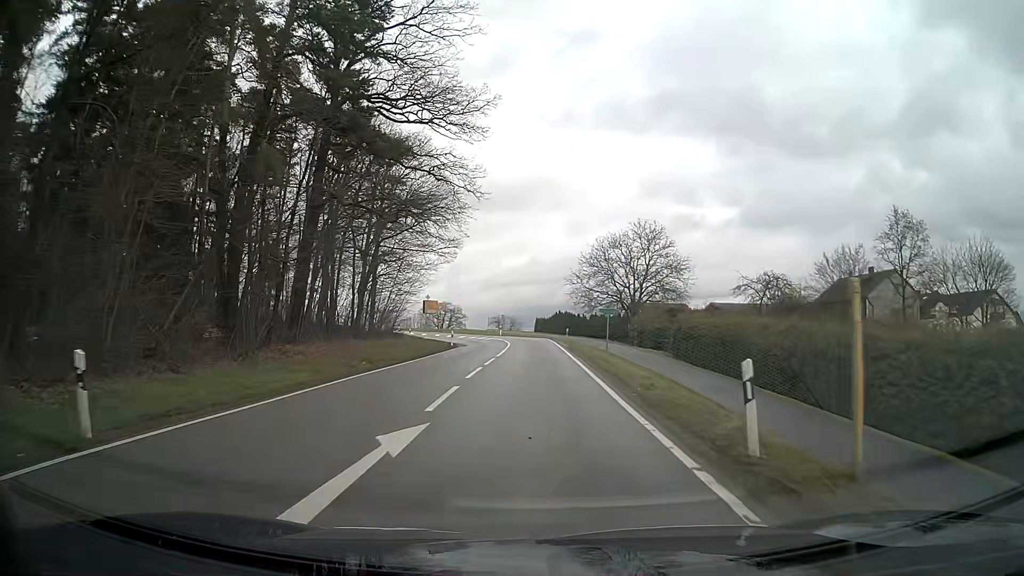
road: secondary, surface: asphalt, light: Day
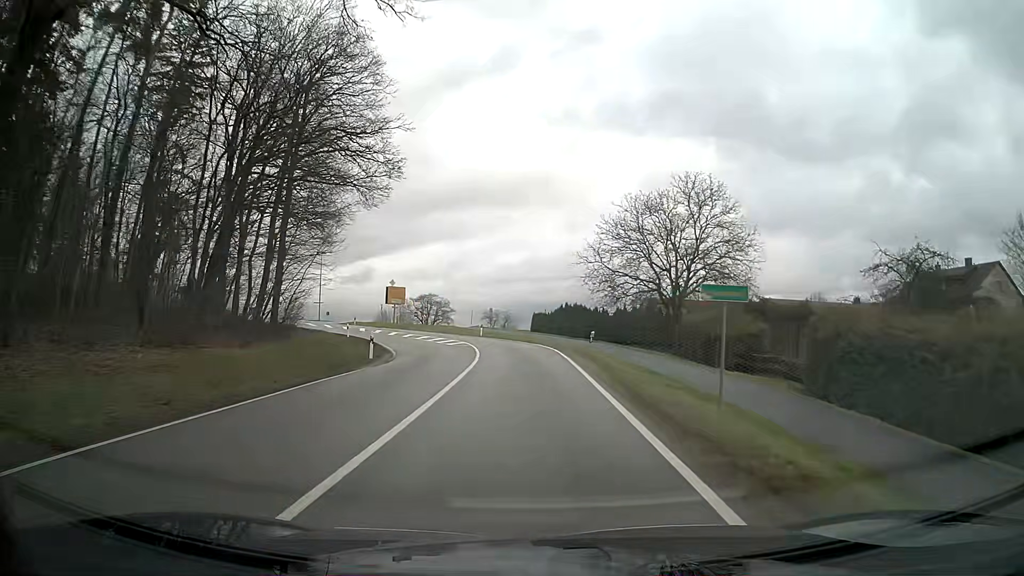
(+0.1, +24.3) m; 0°
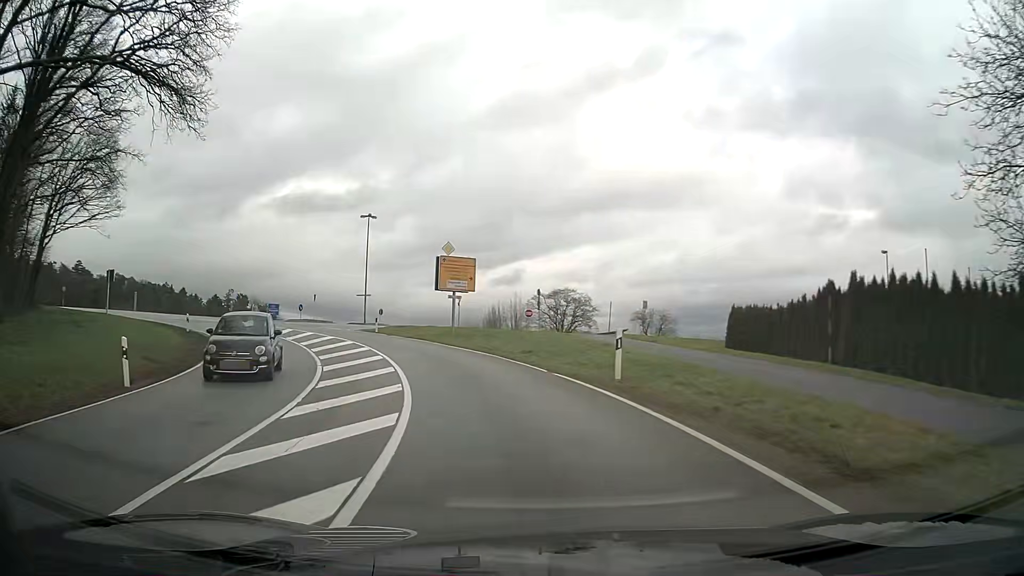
(-3.1, +39.1) m; -15°
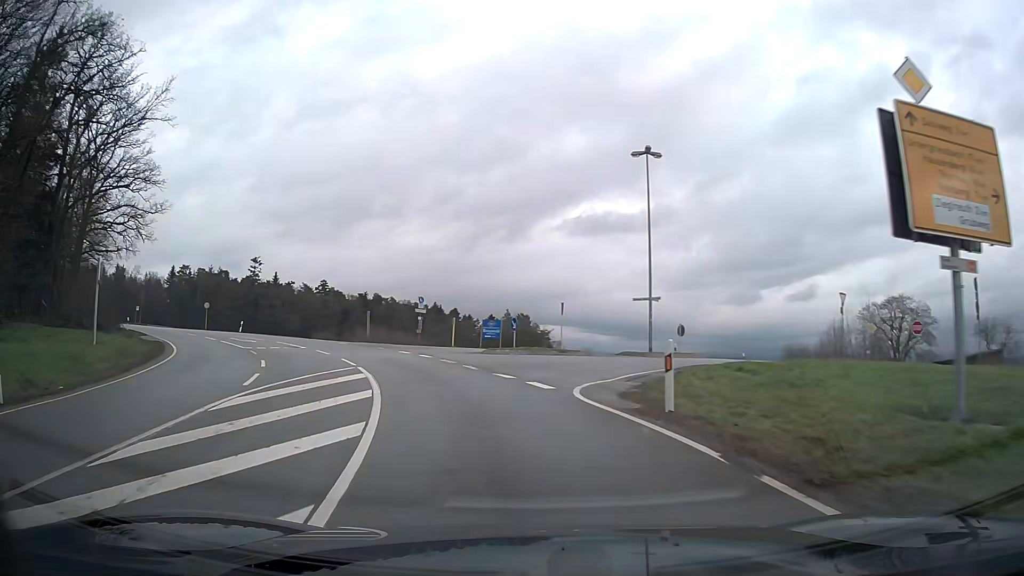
(-6.4, +29.5) m; -26°
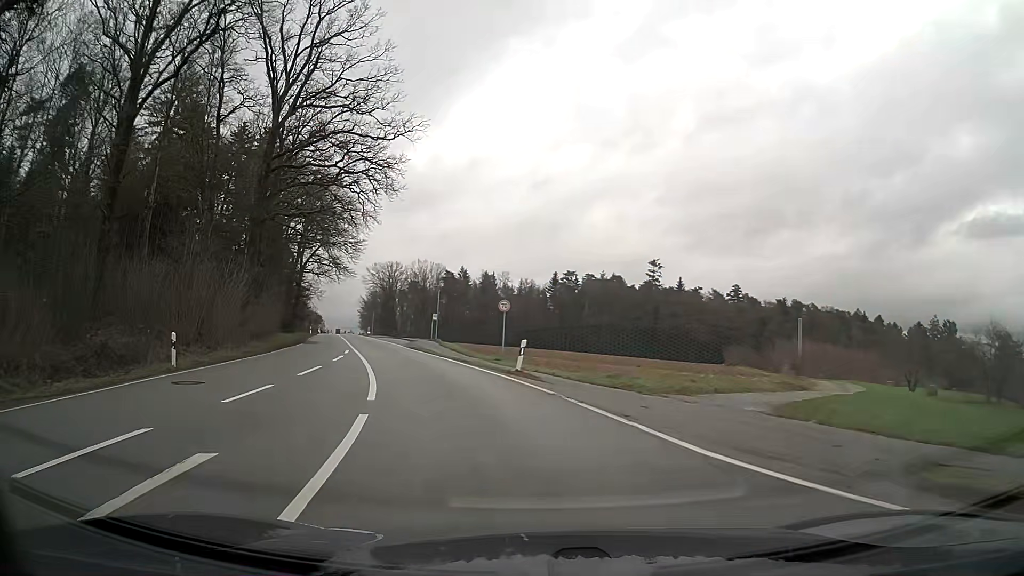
(-11.5, +34.6) m; -35°
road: tertiary
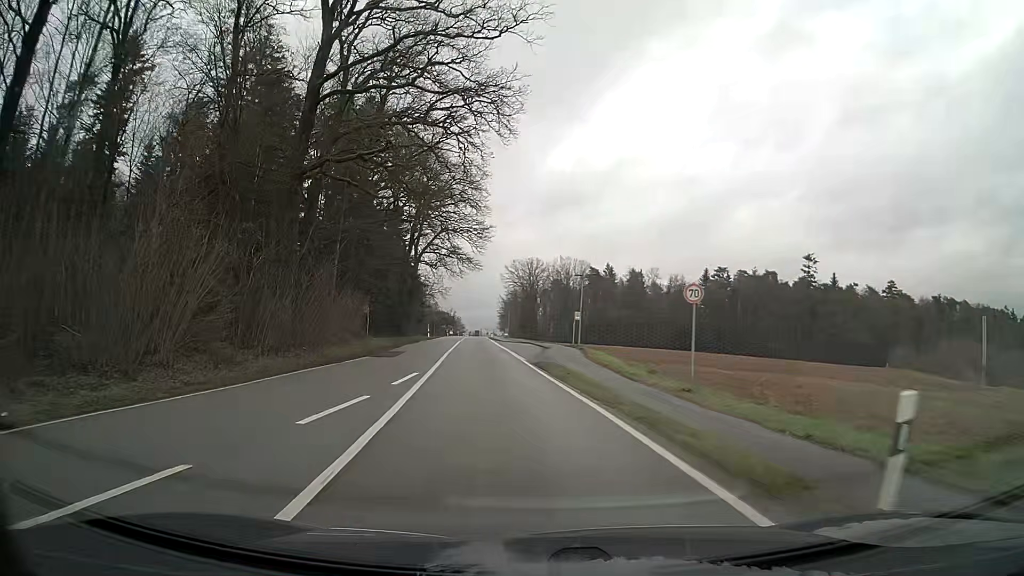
(-1.4, +14.8) m; -11°
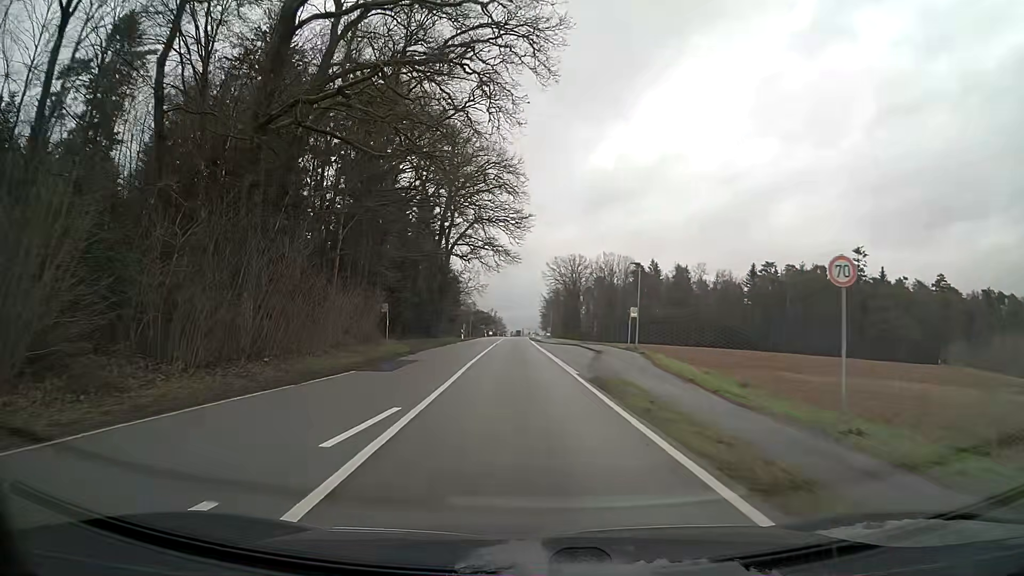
(-0.2, +7.8) m; -3°
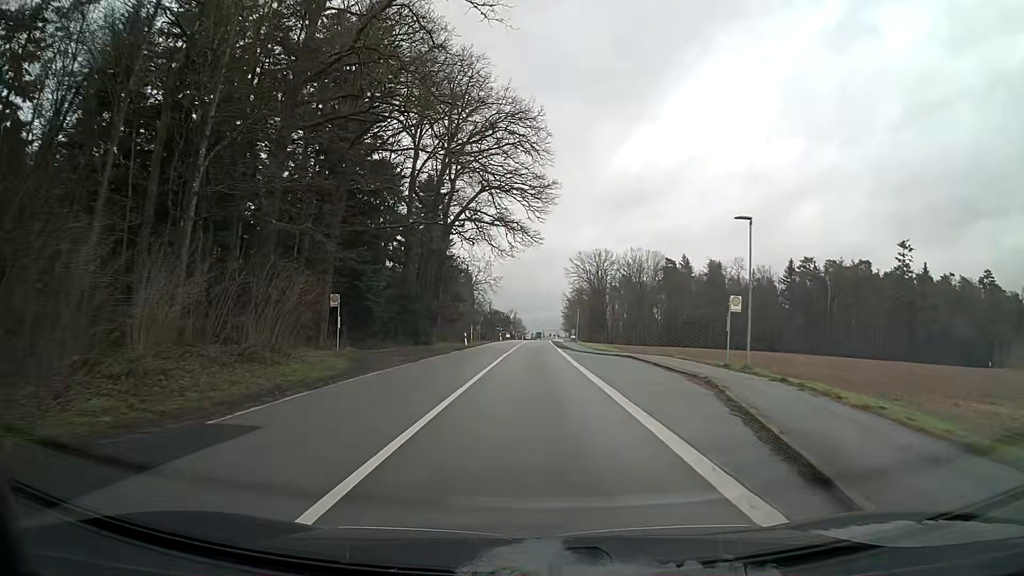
(-0.4, +16.9) m; -2°
(0, +10) (0, +20) (0, +30) (0, +40) (0, +50) (0, +60) (0, +70) (+1, +80) (+1, +90) (+1, +100) m
